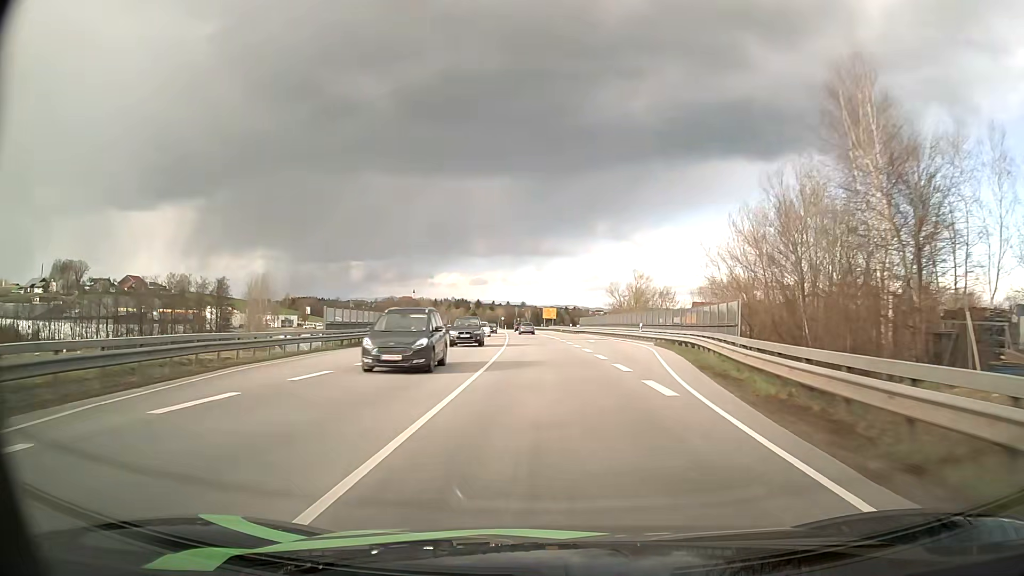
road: primary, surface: asphalt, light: Day
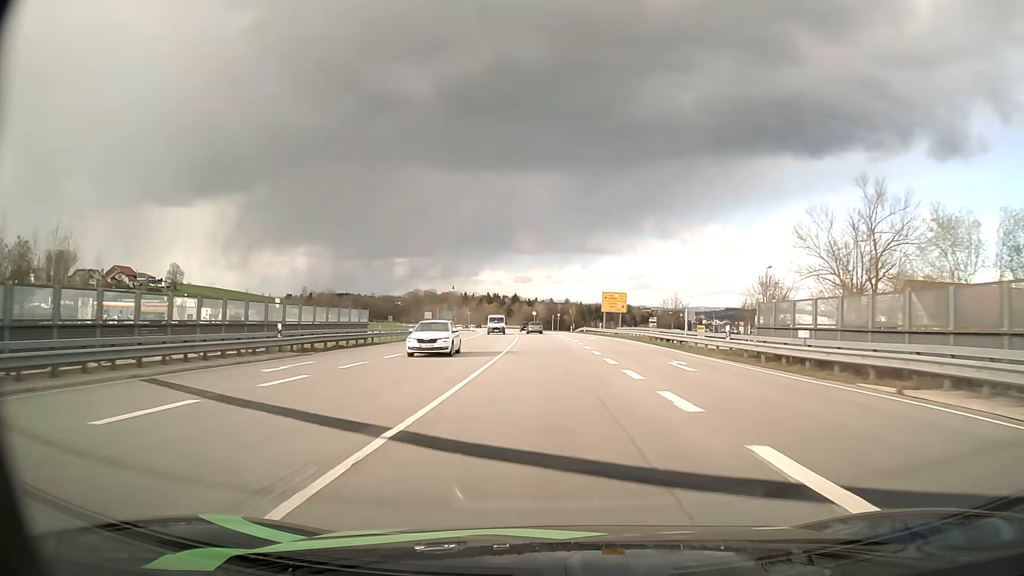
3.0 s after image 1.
(-2.1, +68.0) m; -4°
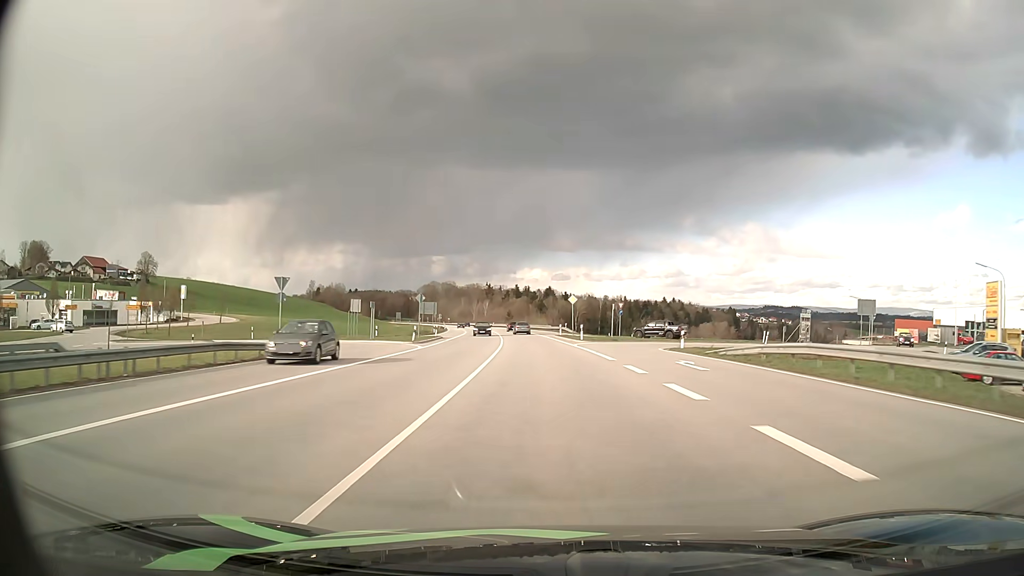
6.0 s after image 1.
(-1.4, +71.0) m; -3°
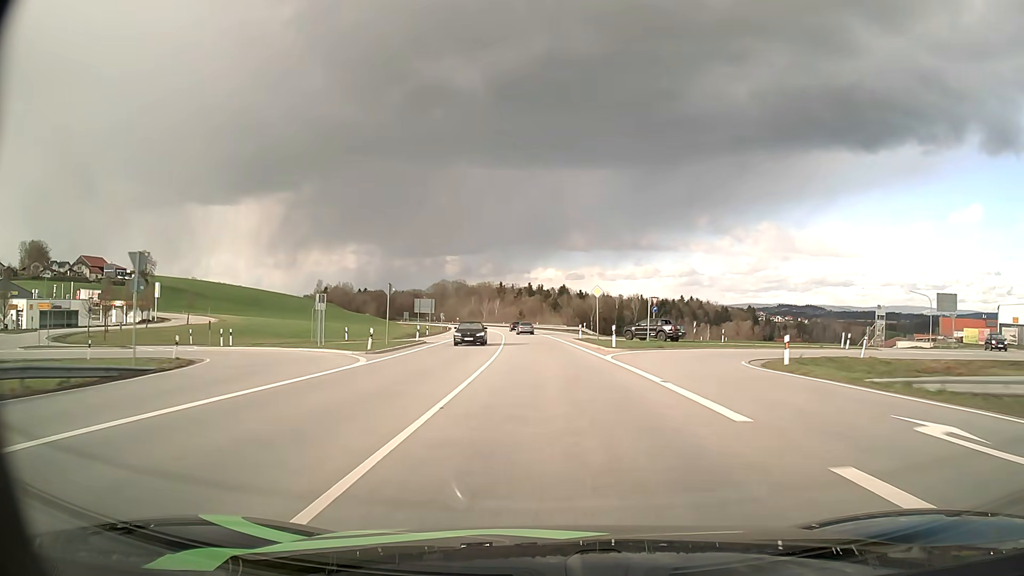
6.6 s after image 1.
(-0.2, +14.6) m; -1°
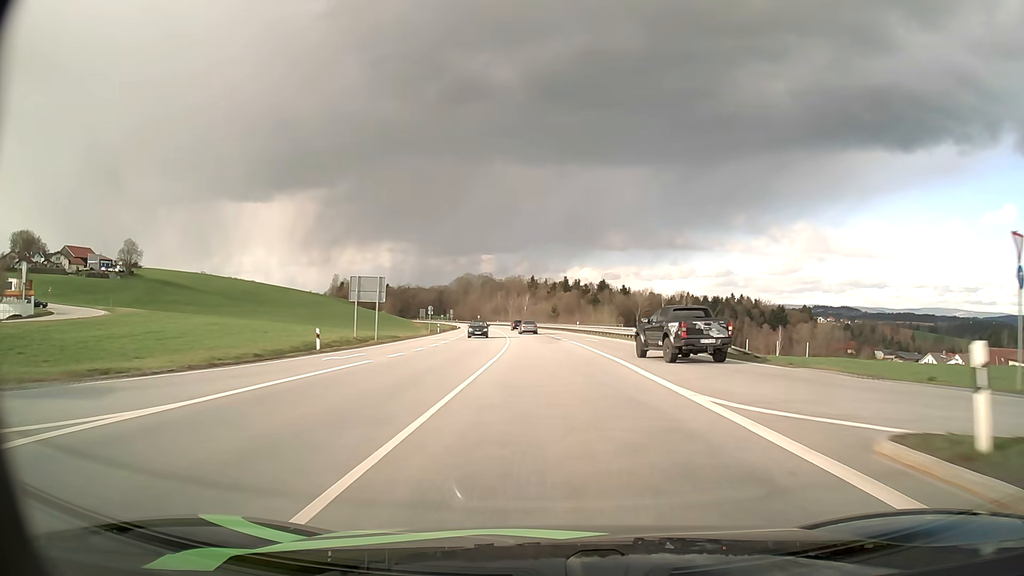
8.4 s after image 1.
(-1.4, +44.4) m; -3°
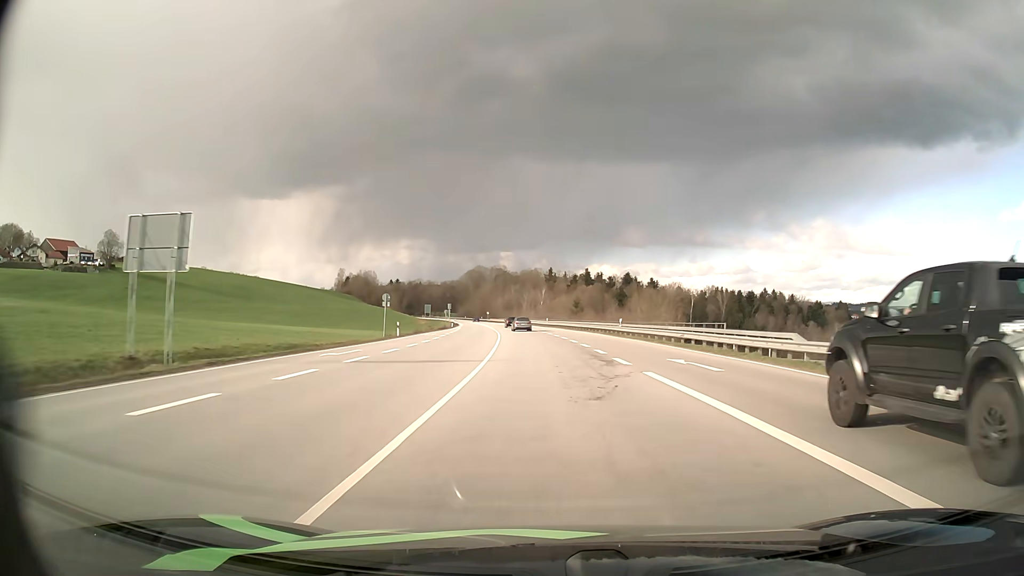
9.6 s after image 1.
(-0.5, +30.2) m; -1°
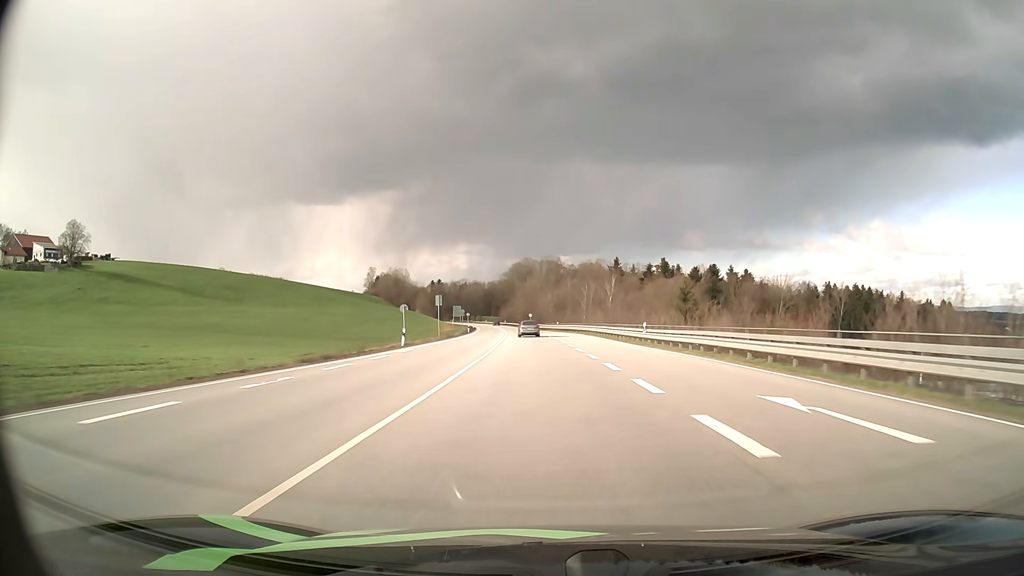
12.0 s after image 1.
(-2.4, +61.5) m; -5°
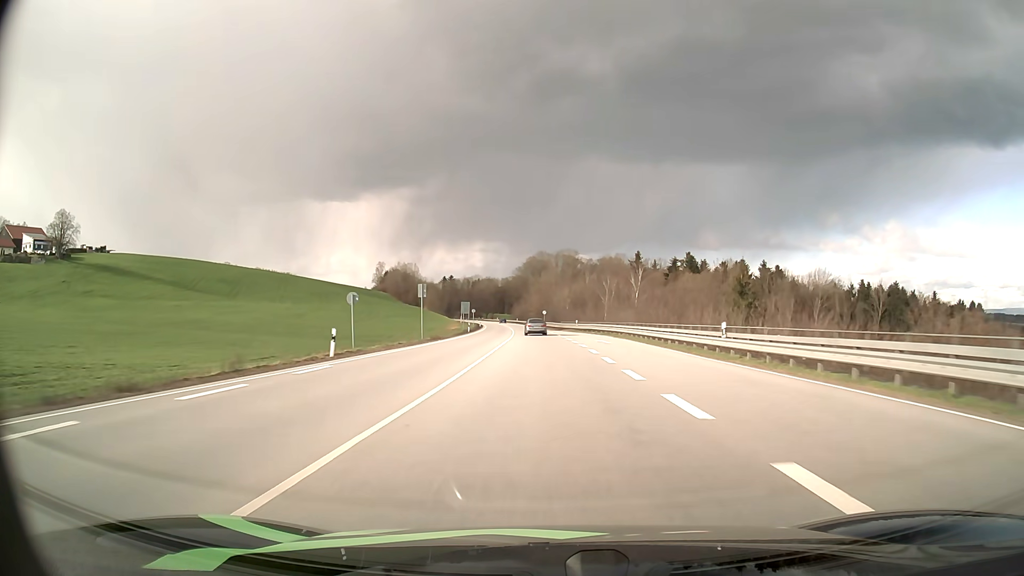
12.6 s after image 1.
(-0.2, +15.5) m; -1°
(0, +10) (0, +20) (0, +30) (-1, +40) (-1, +50) (-2, +60) (-2, +70) (-3, +80) (-3, +90) (-4, +100) m
